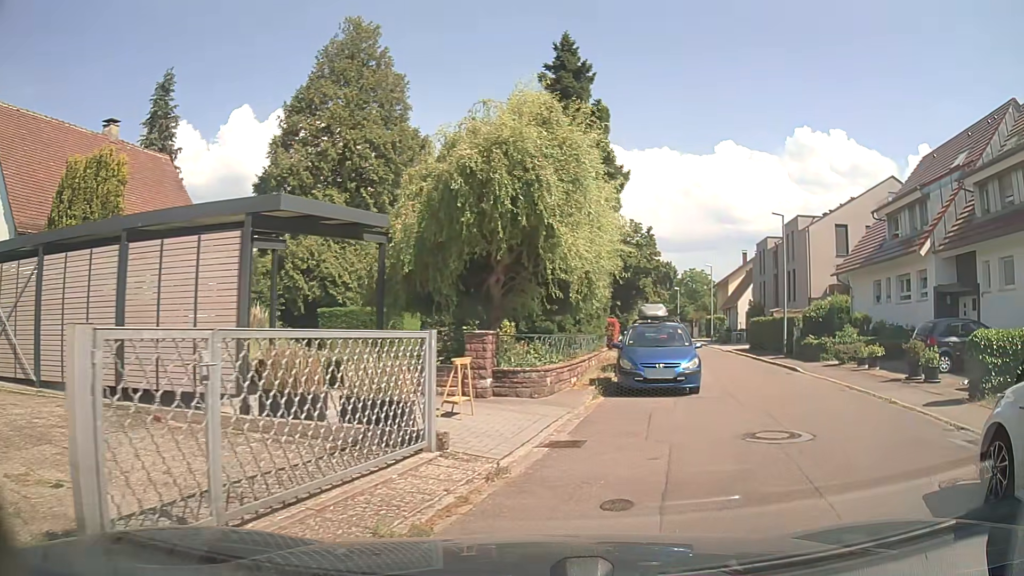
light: Day
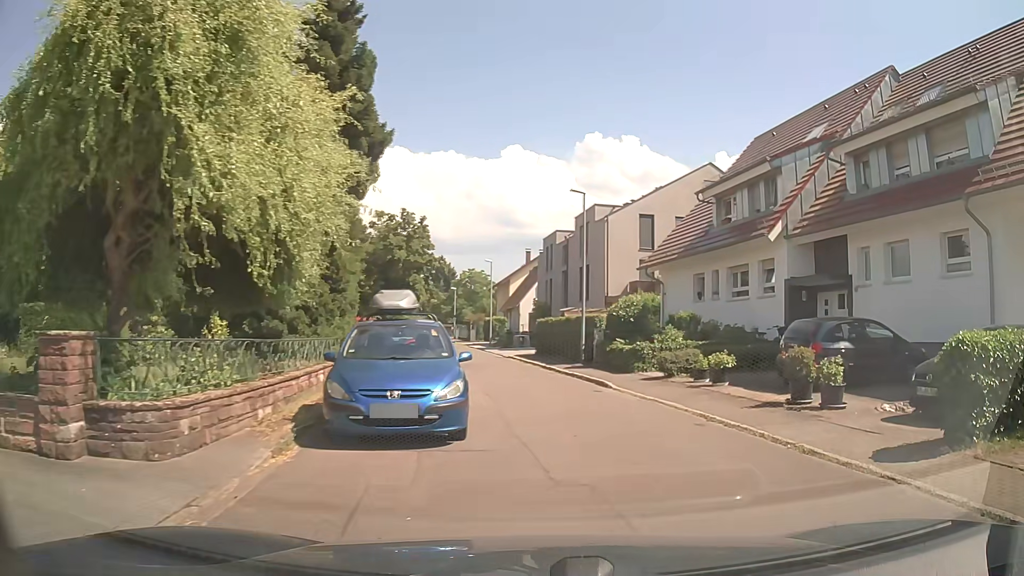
(+1.1, +5.9) m; +19°
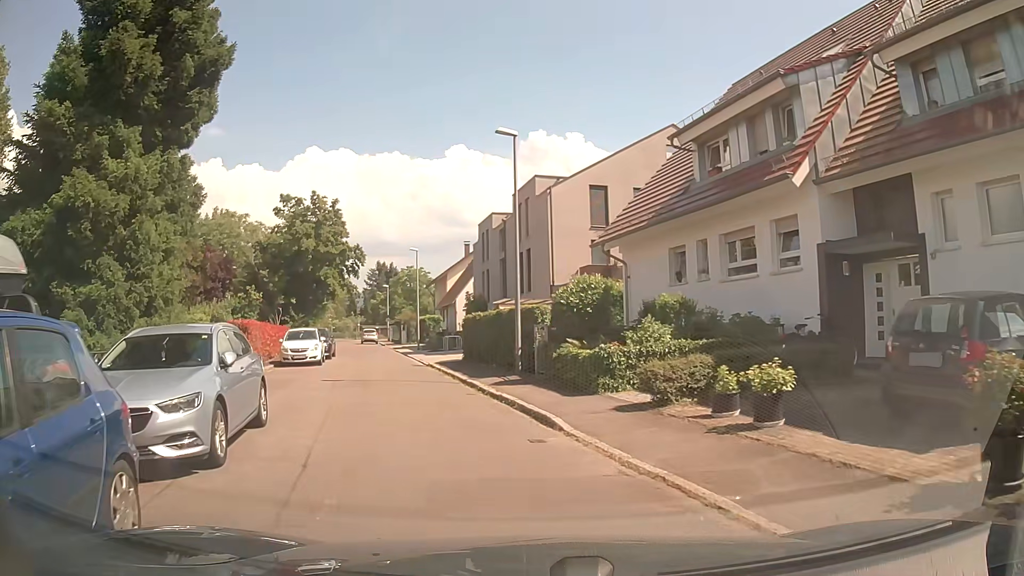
(+0.7, +7.5) m; +4°
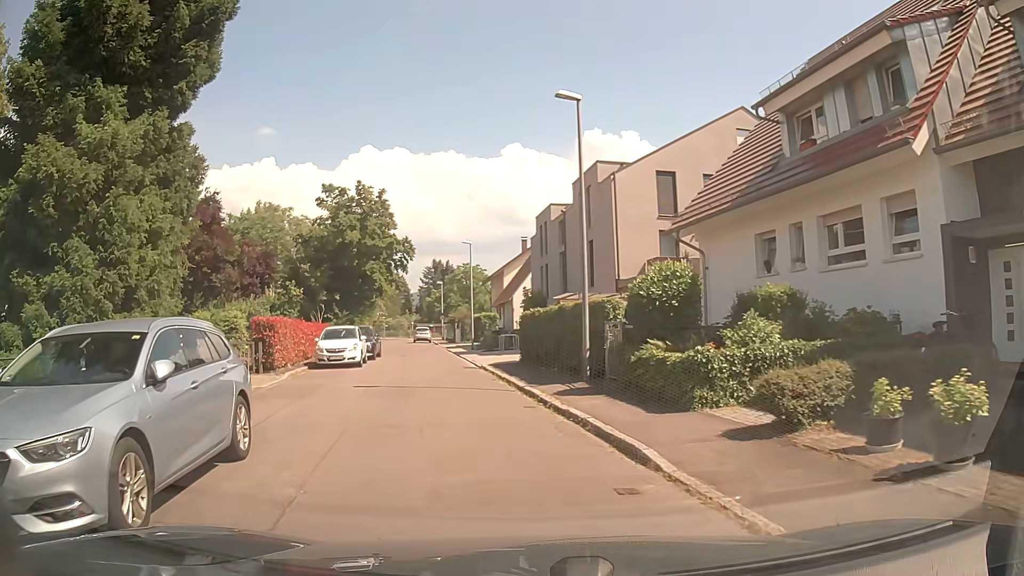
(-0.2, +2.8) m; -4°
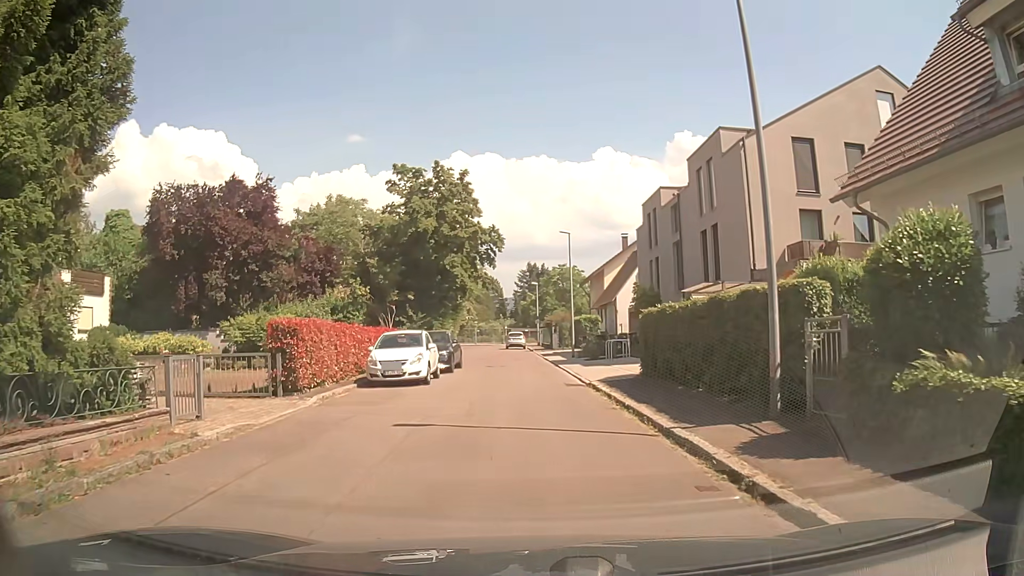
(-0.6, +6.0) m; -9°
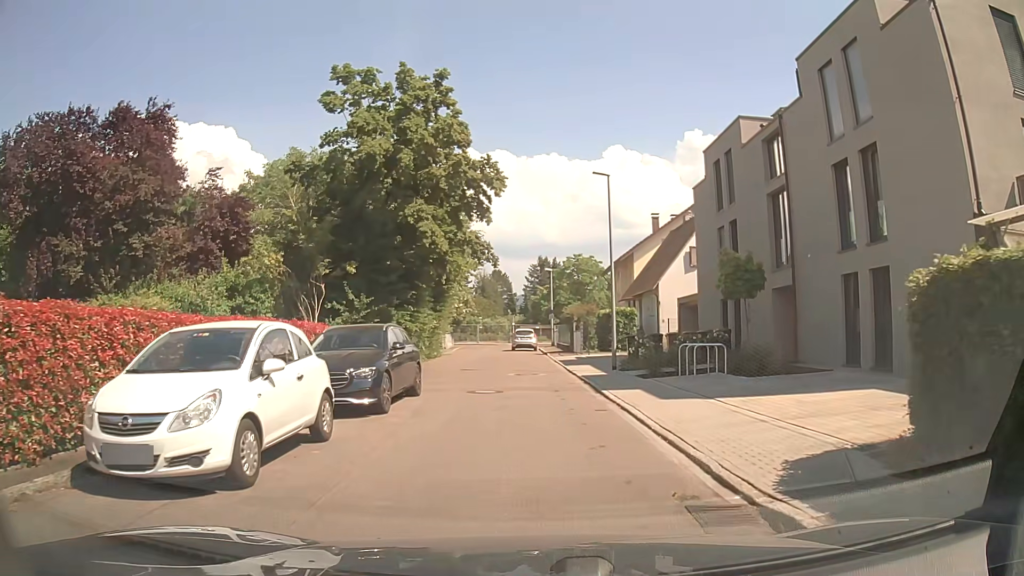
(-0.3, +12.6) m; -1°
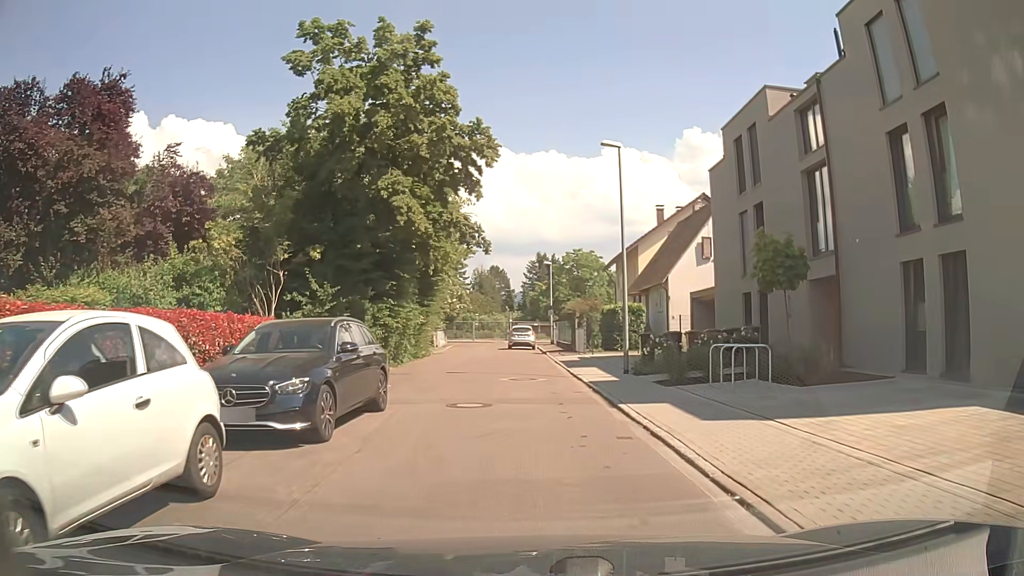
(0.0, +3.2) m; +1°
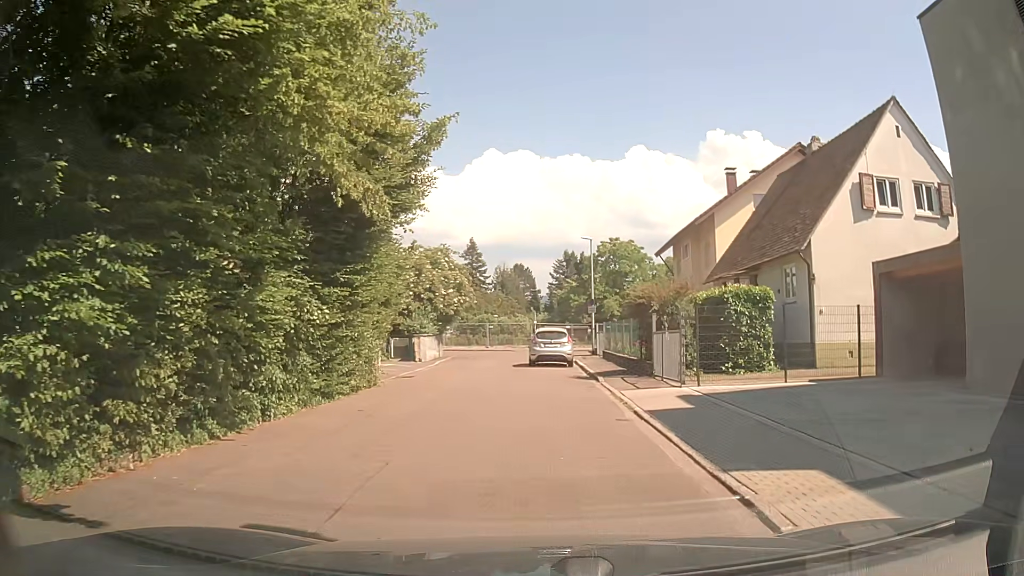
(-0.7, +15.8) m; -4°
